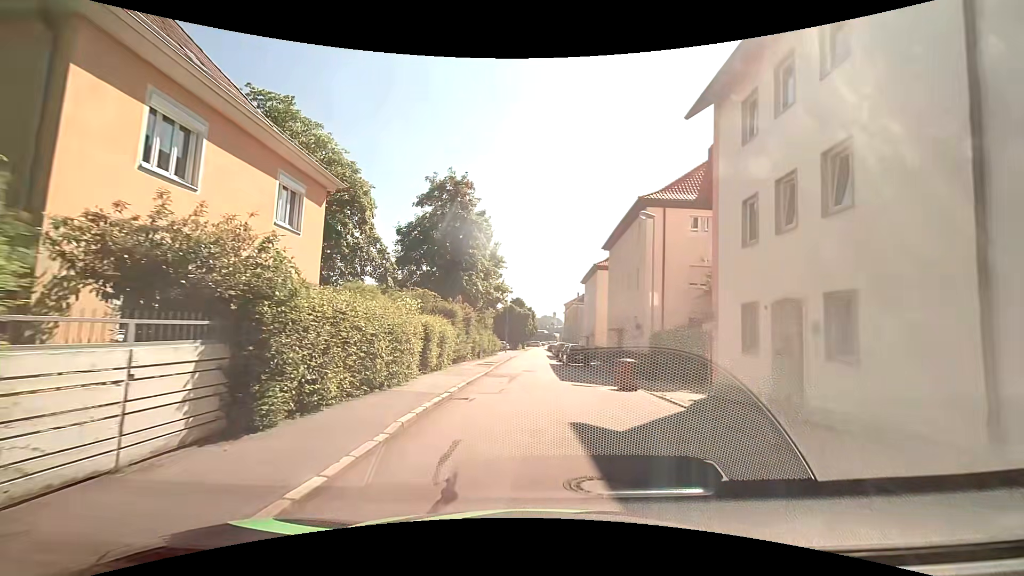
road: residential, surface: asphalt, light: Day
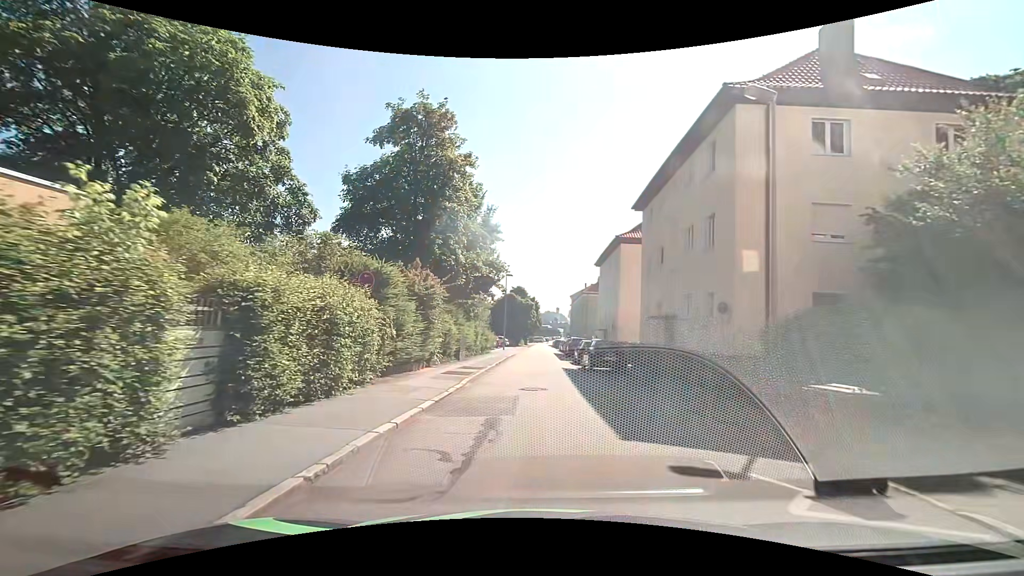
(0.0, +11.9) m; -1°
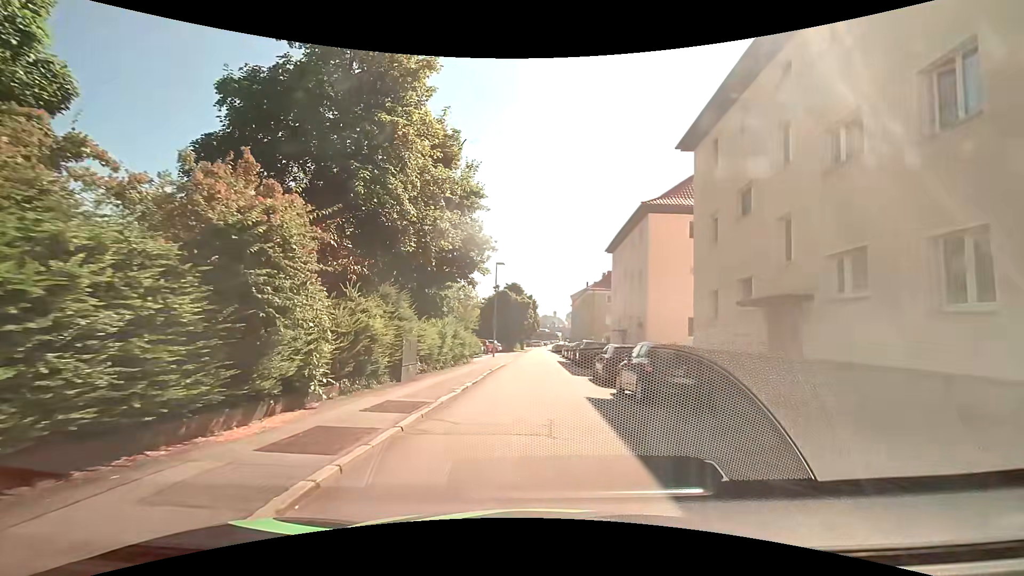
(+0.2, +10.8) m; +2°
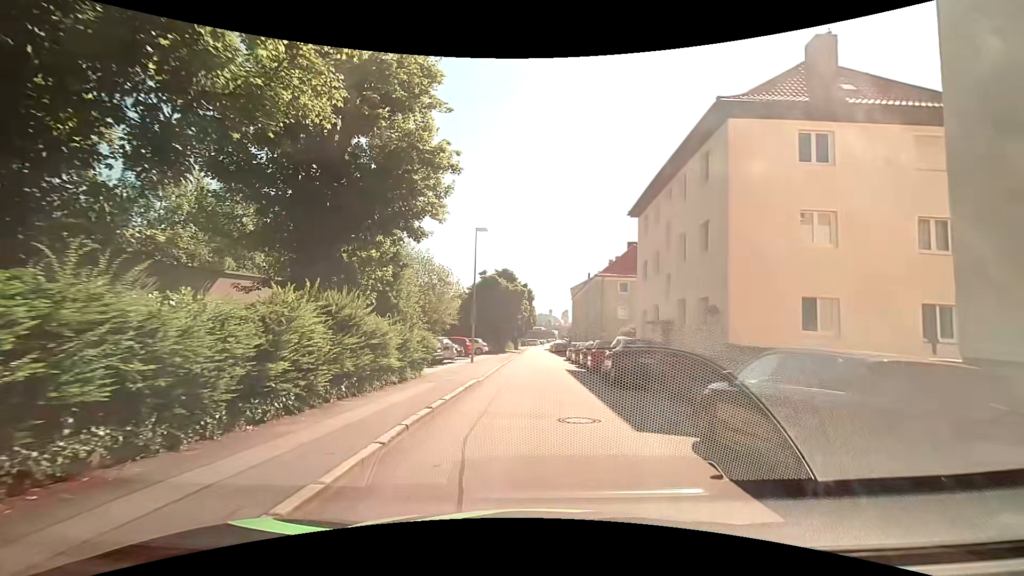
(-0.1, +12.8) m; 0°
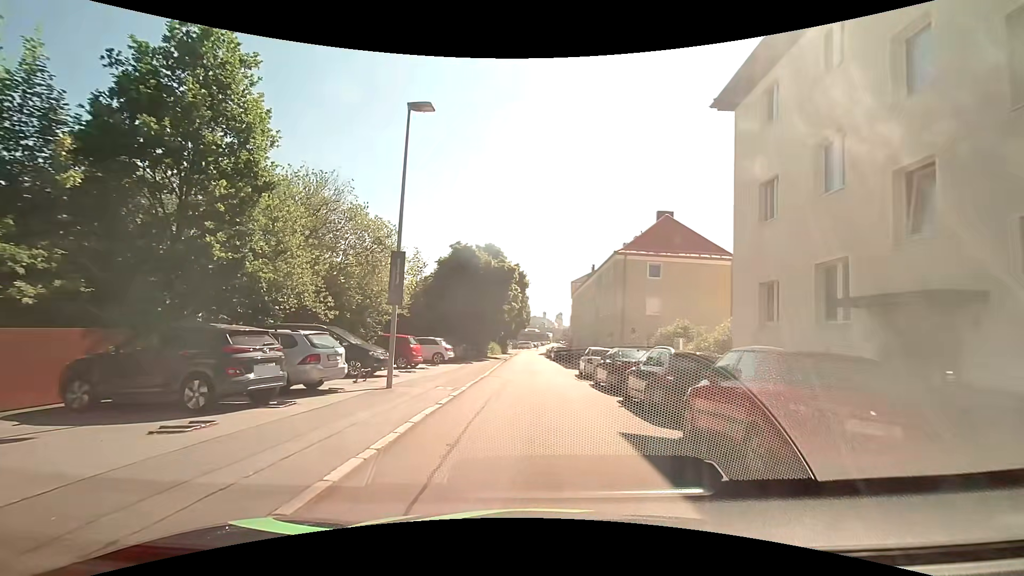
(+0.1, +16.3) m; +1°
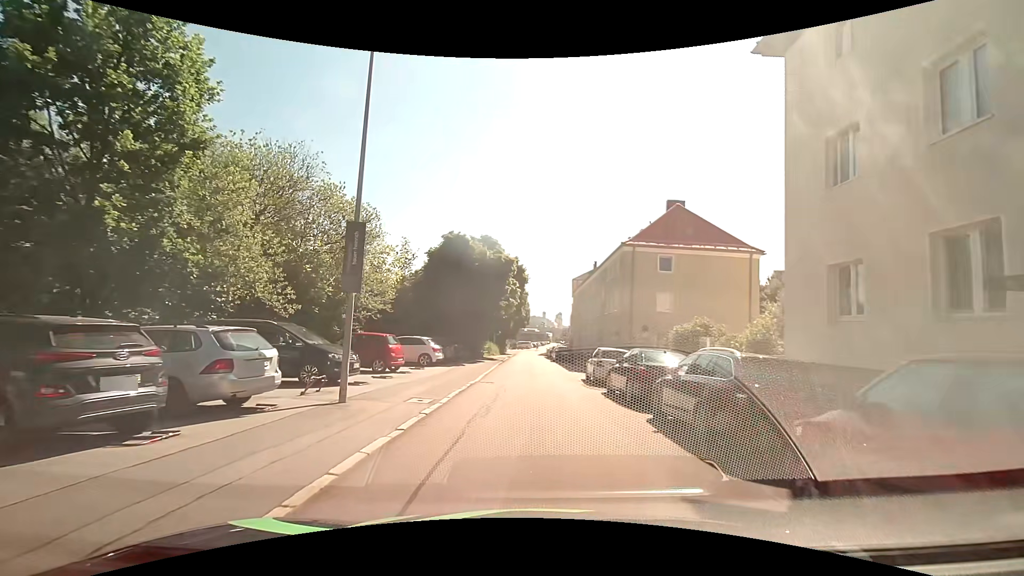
(0.0, +3.3) m; +1°
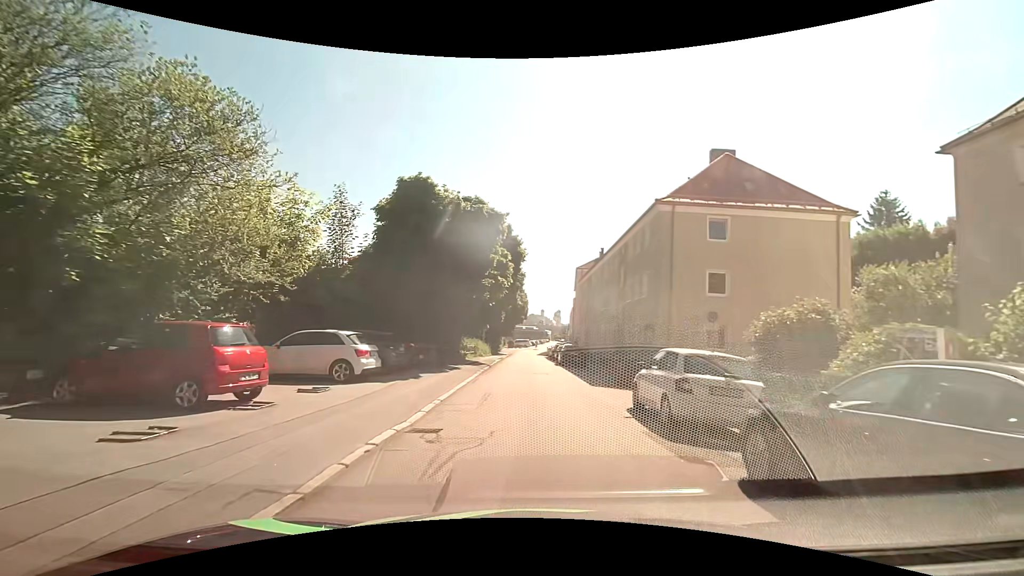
(-0.1, +10.4) m; 0°
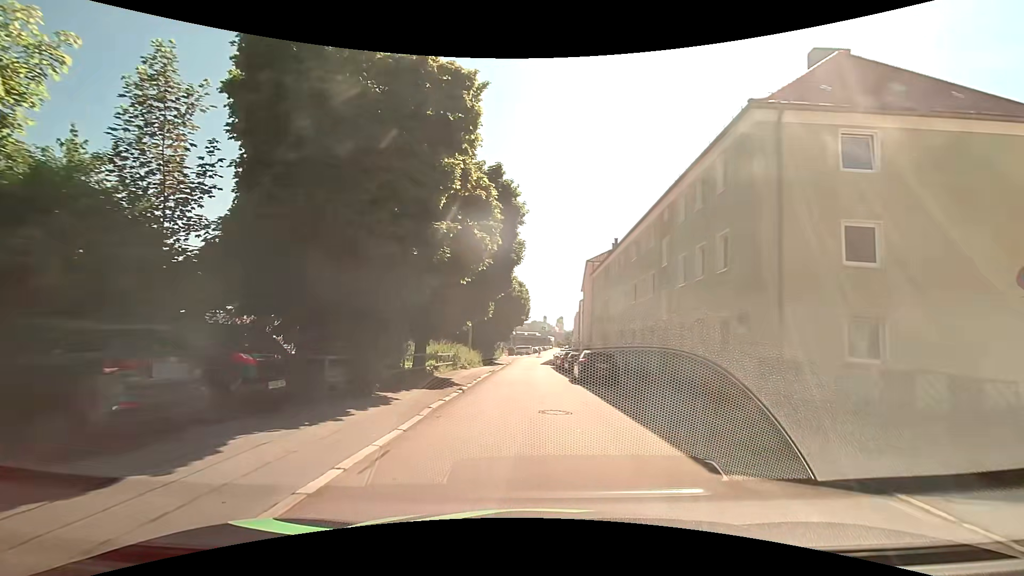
(-0.1, +11.0) m; 0°
(0, +10) (0, +20) (0, +30) (0, +40) (0, +50) (0, +60) (+1, +70) (+2, +80) (+3, +90) (+4, +100) m
